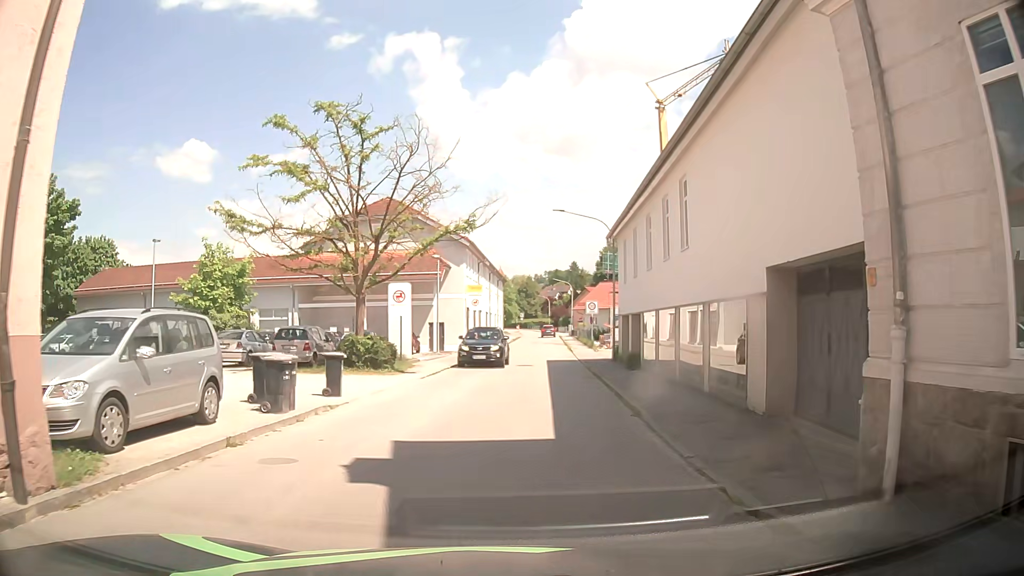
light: Day
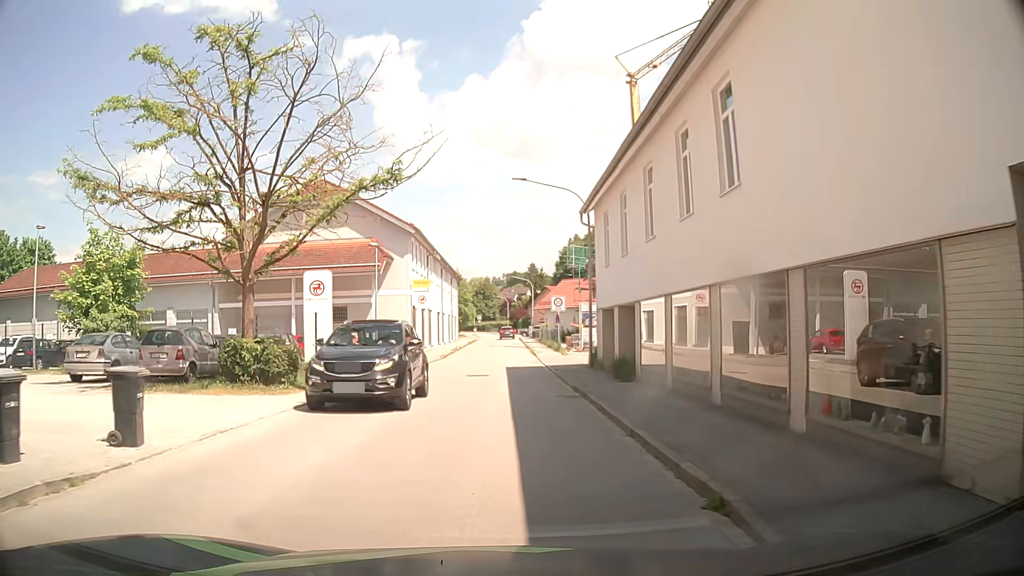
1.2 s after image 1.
(+0.3, +7.0) m; +6°
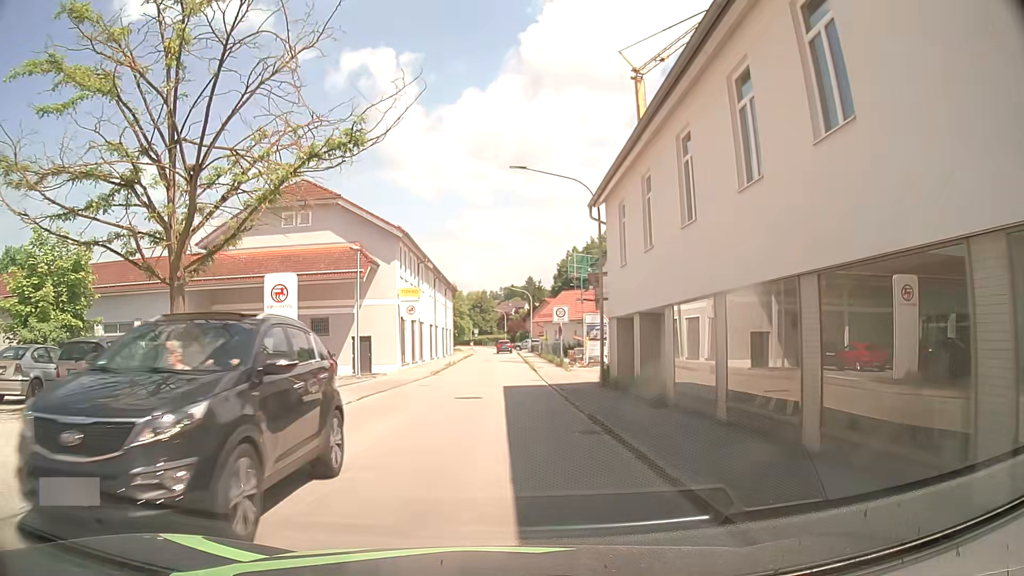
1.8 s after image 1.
(0.0, +3.9) m; 0°
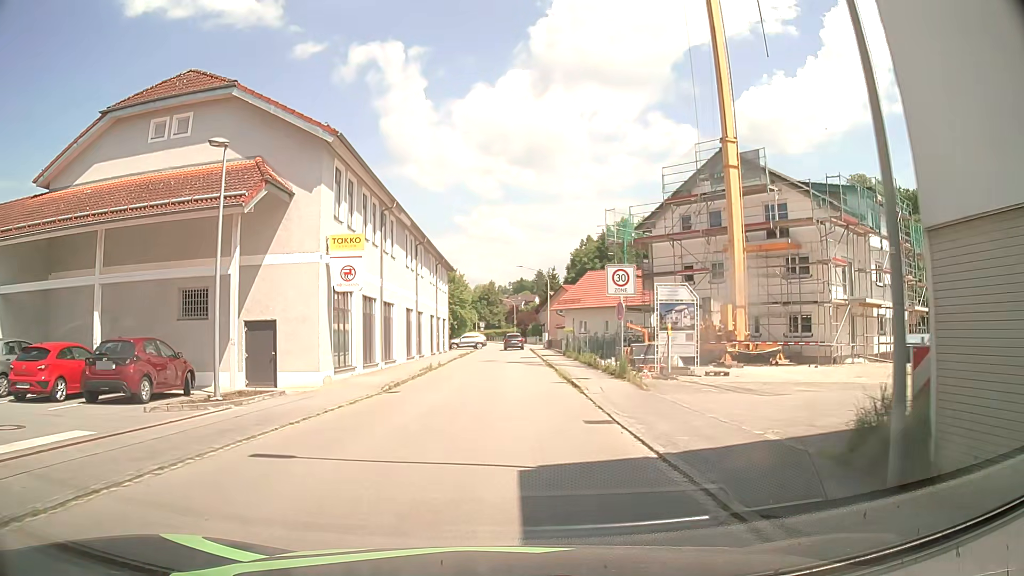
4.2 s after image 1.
(-0.1, +17.2) m; 0°
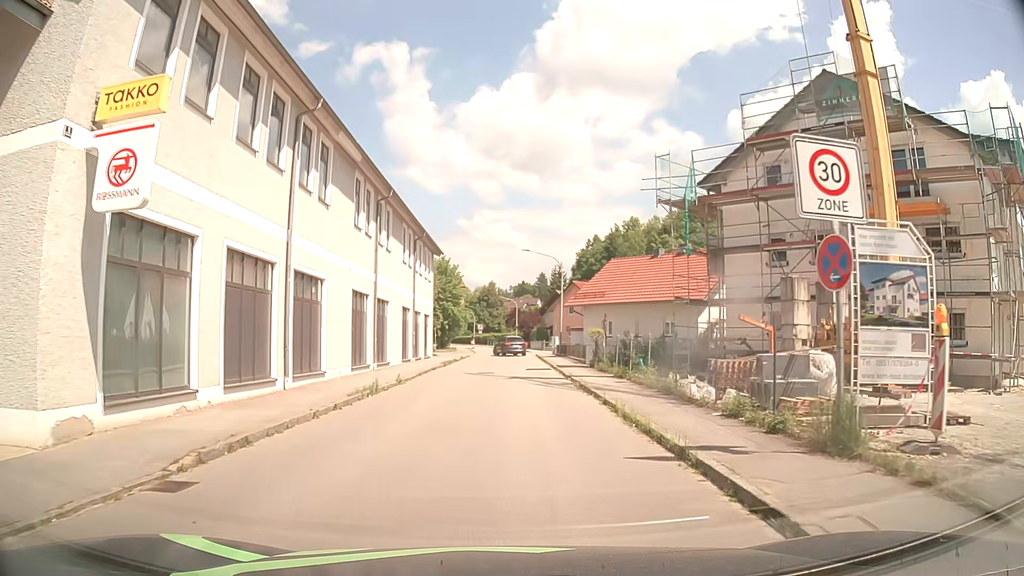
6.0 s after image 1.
(-0.3, +13.5) m; -1°
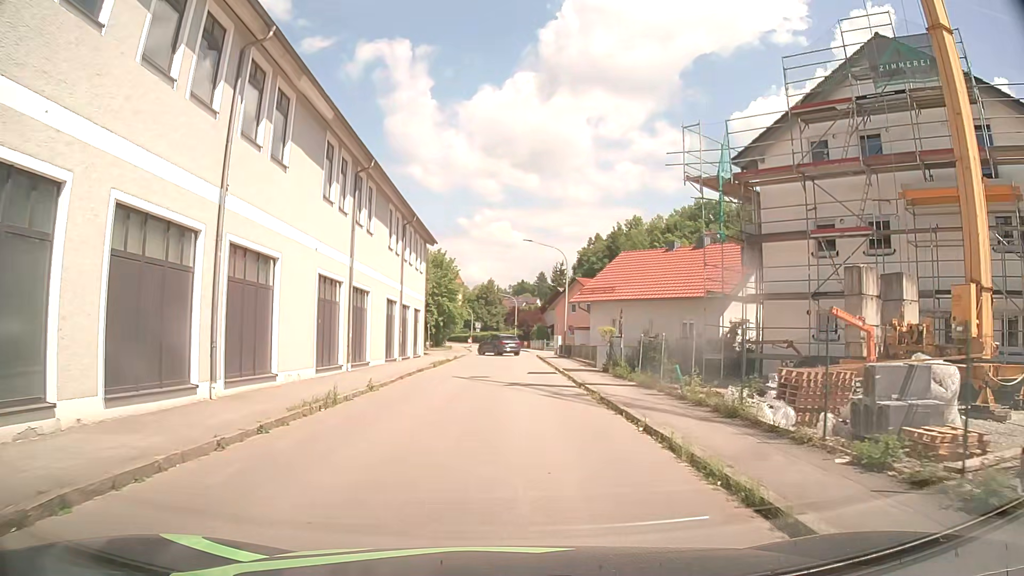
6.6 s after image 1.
(0.0, +4.3) m; -1°
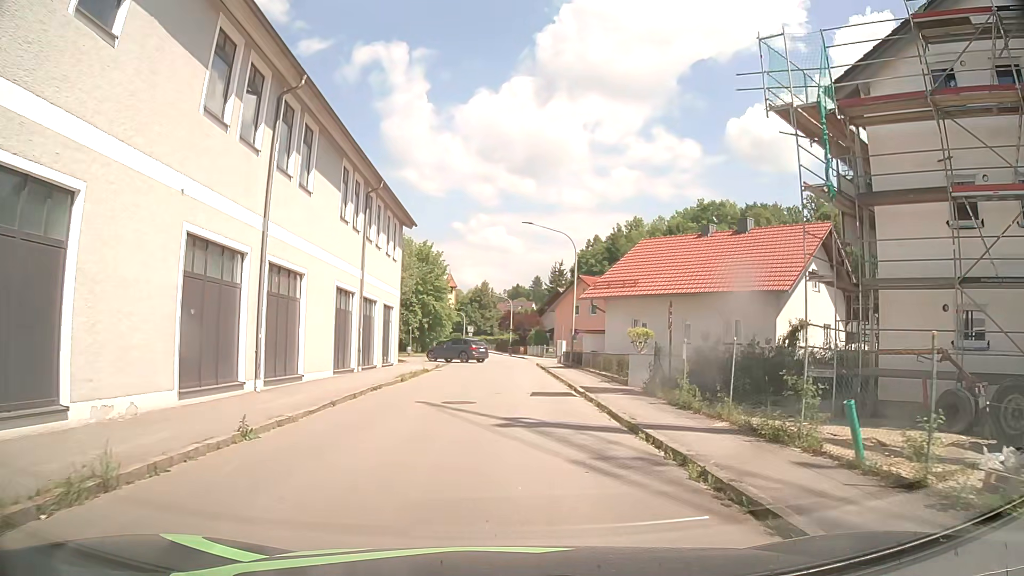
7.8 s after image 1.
(+0.1, +8.3) m; 0°
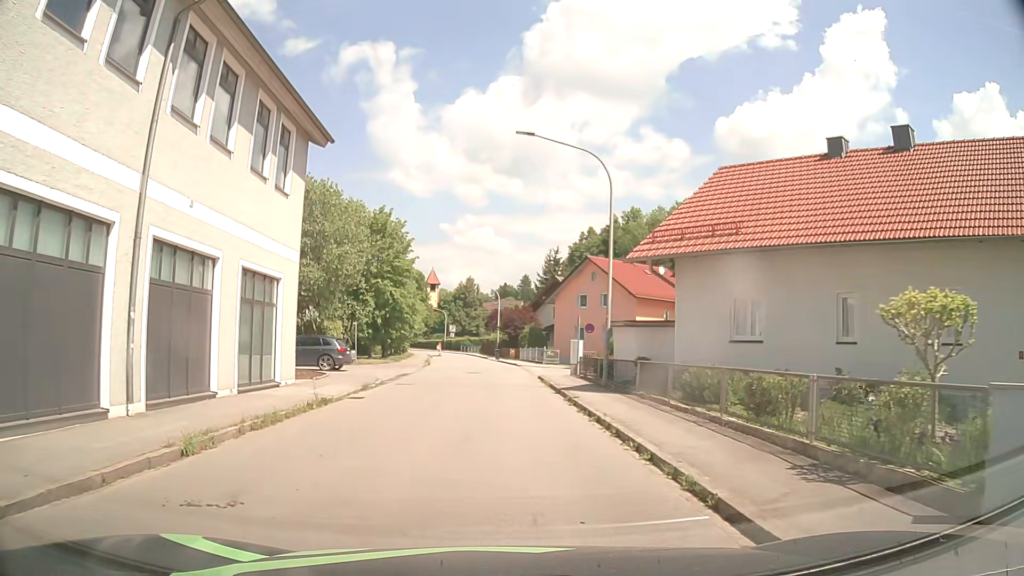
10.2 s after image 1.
(+0.3, +15.8) m; +1°
